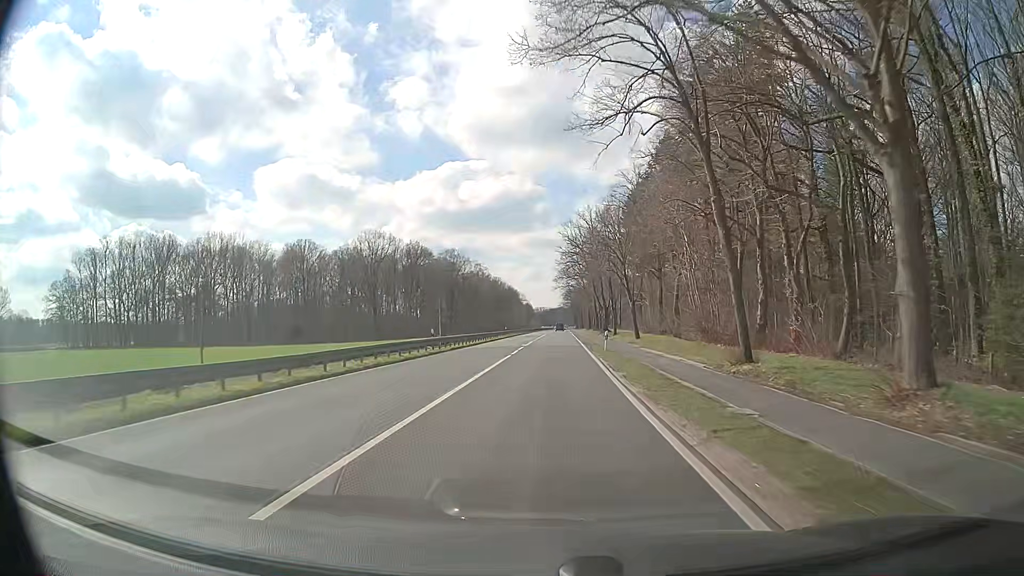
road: primary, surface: asphalt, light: Day
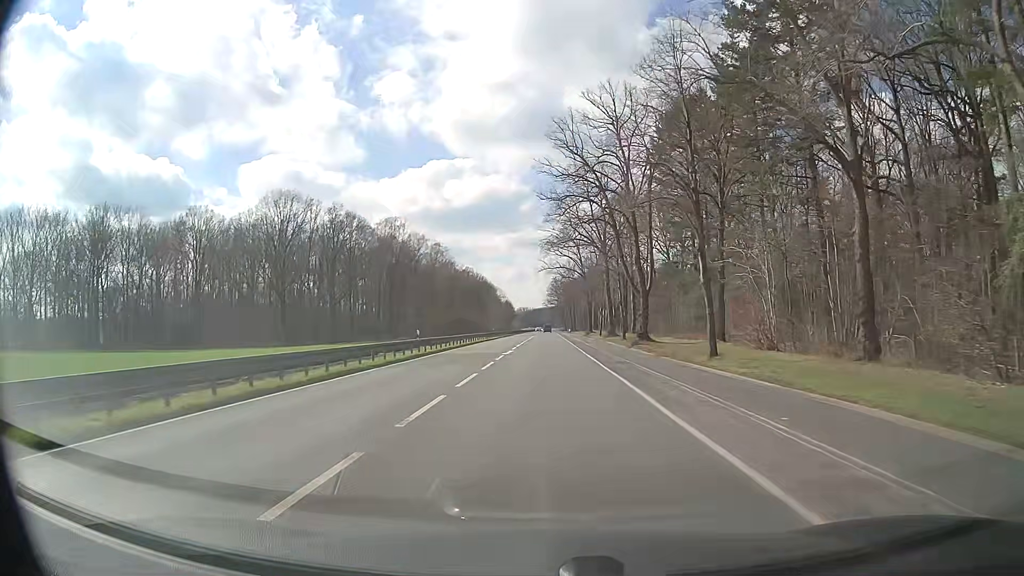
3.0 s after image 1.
(+0.6, +53.6) m; +1°
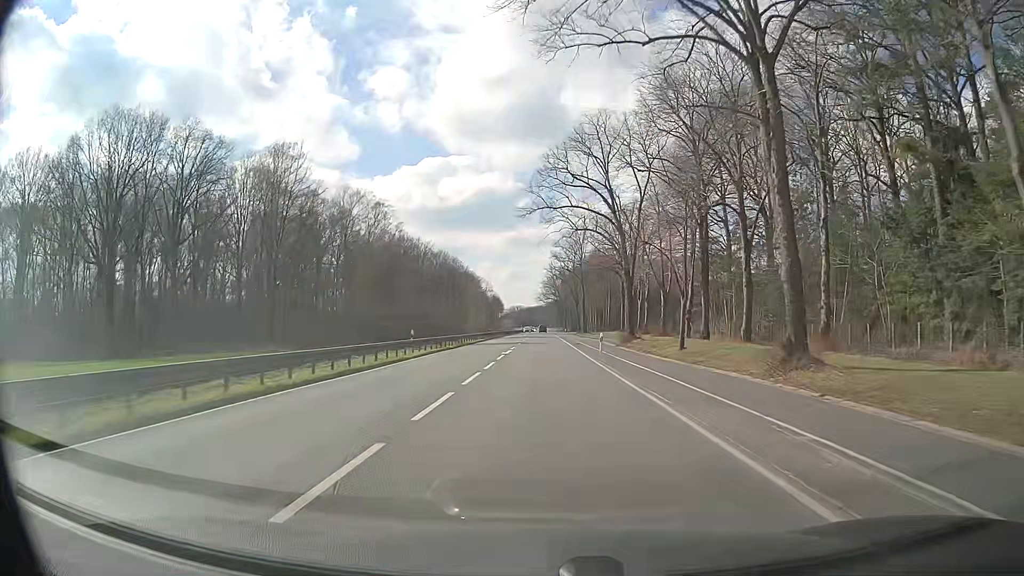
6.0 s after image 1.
(0.0, +53.7) m; 0°
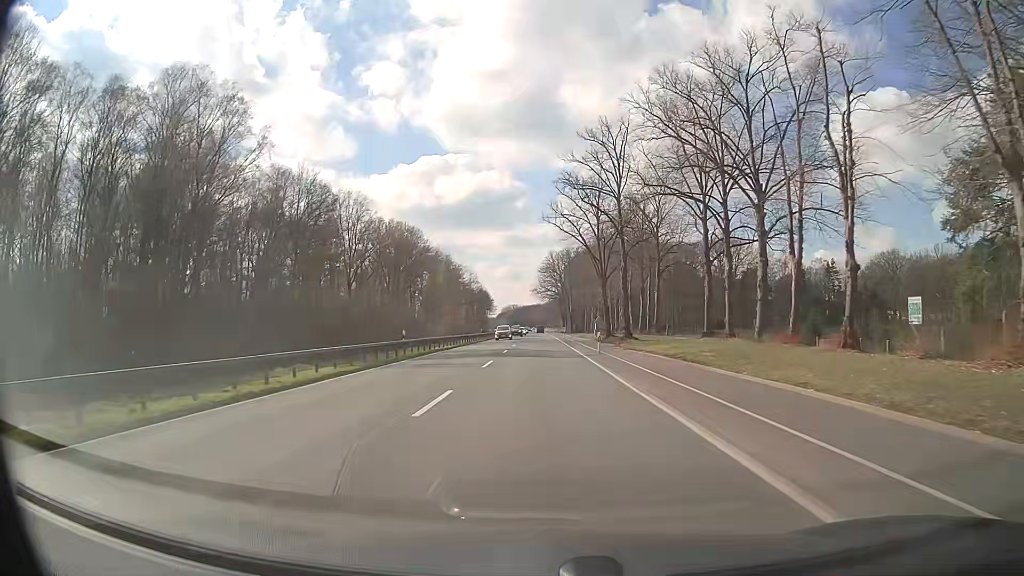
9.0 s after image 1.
(+0.1, +53.8) m; 0°
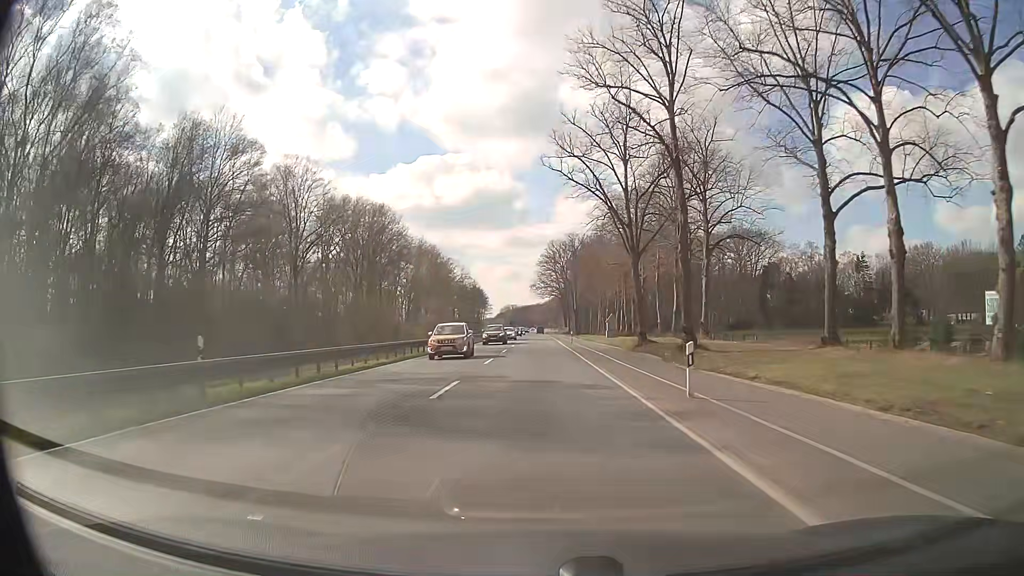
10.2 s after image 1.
(0.0, +21.6) m; 0°
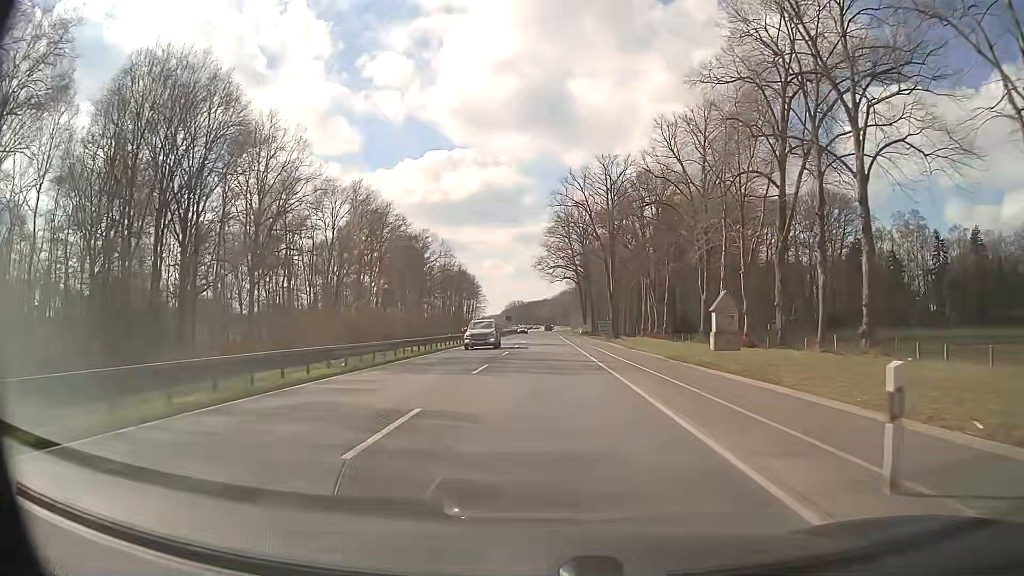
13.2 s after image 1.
(-0.3, +54.0) m; -1°
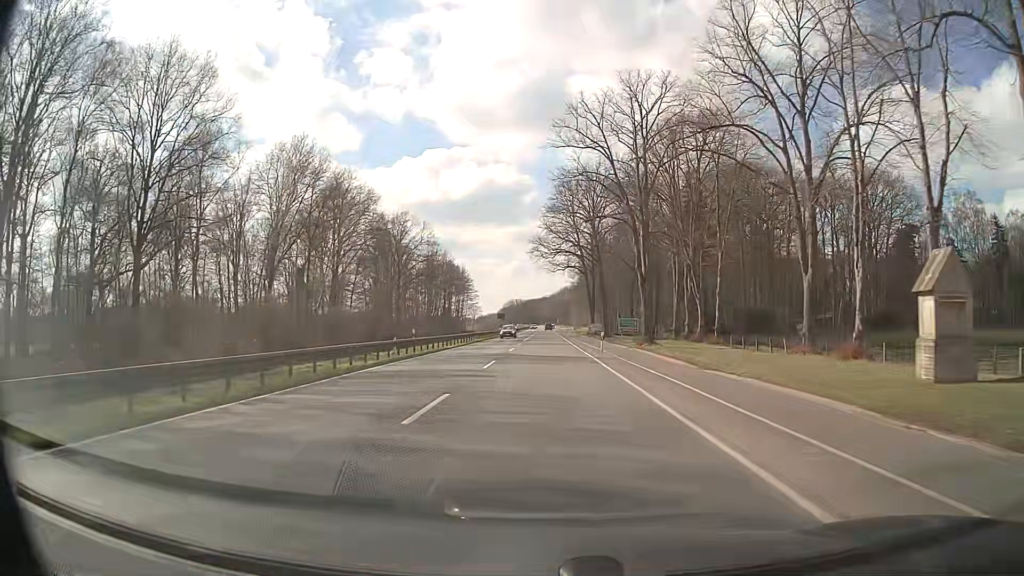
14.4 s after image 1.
(0.0, +21.6) m; 0°
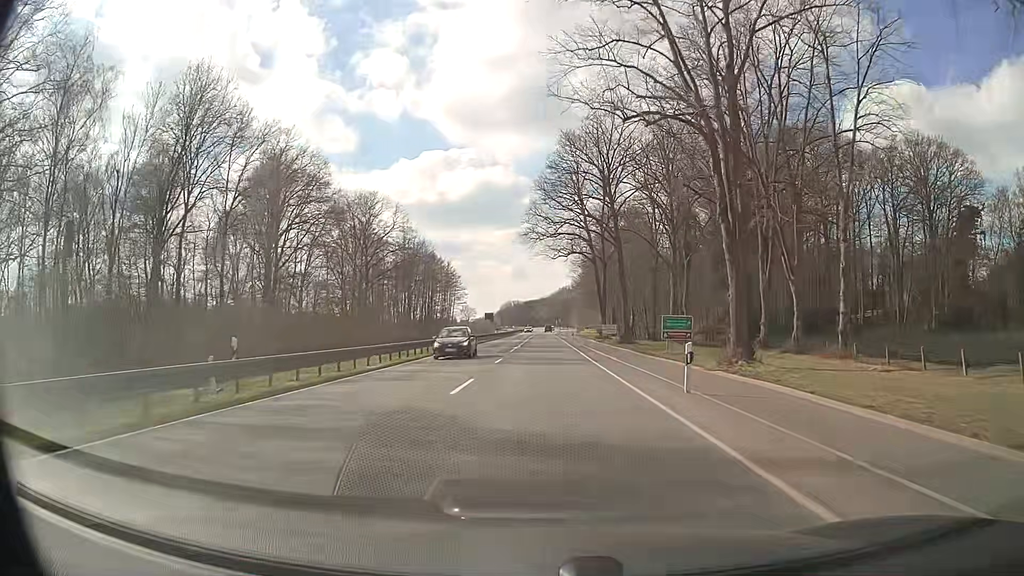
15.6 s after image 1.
(+0.1, +21.6) m; 0°
(0, +10) (0, +20) (0, +30) (0, +40) (0, +50) (0, +60) (0, +70) (0, +80) (0, +90) (0, +100) m
